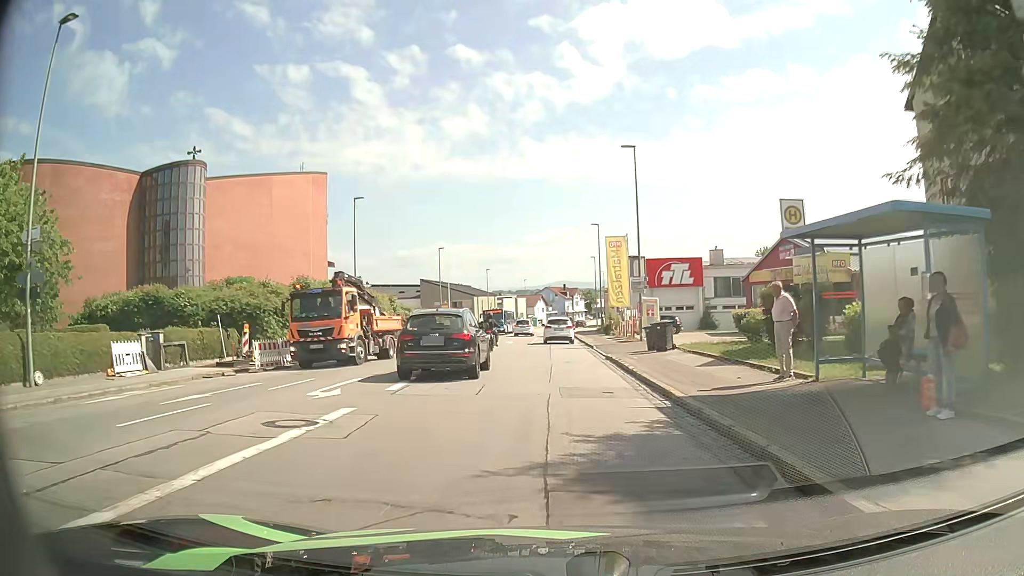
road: tertiary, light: Day
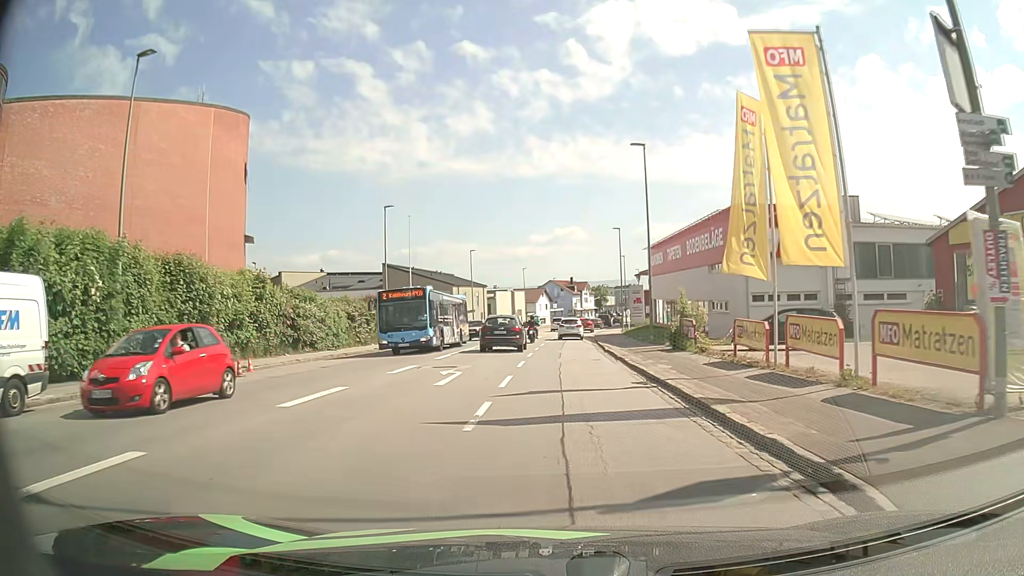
(+0.2, +28.6) m; +1°
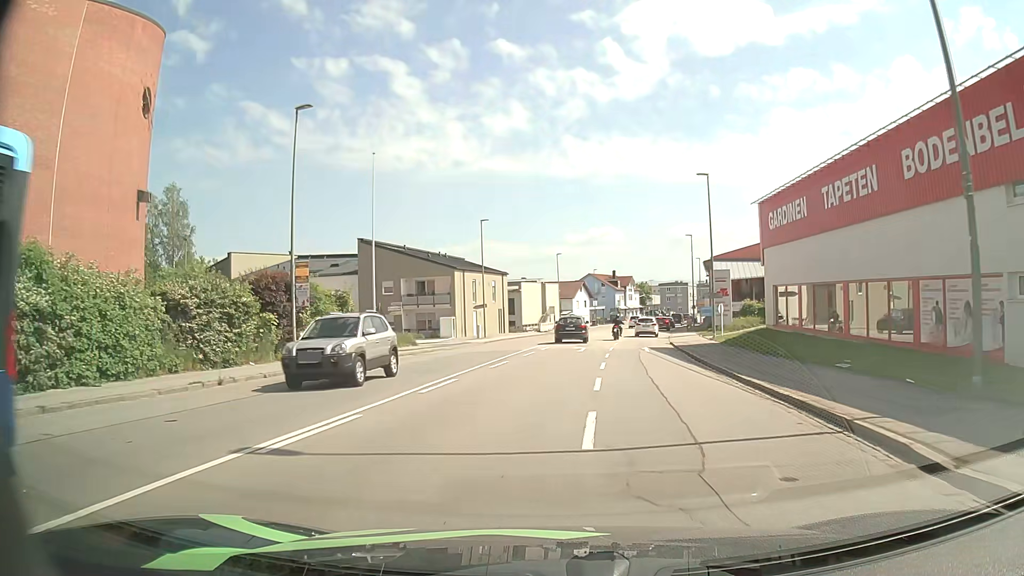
(-0.8, +25.1) m; -3°
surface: asphalt
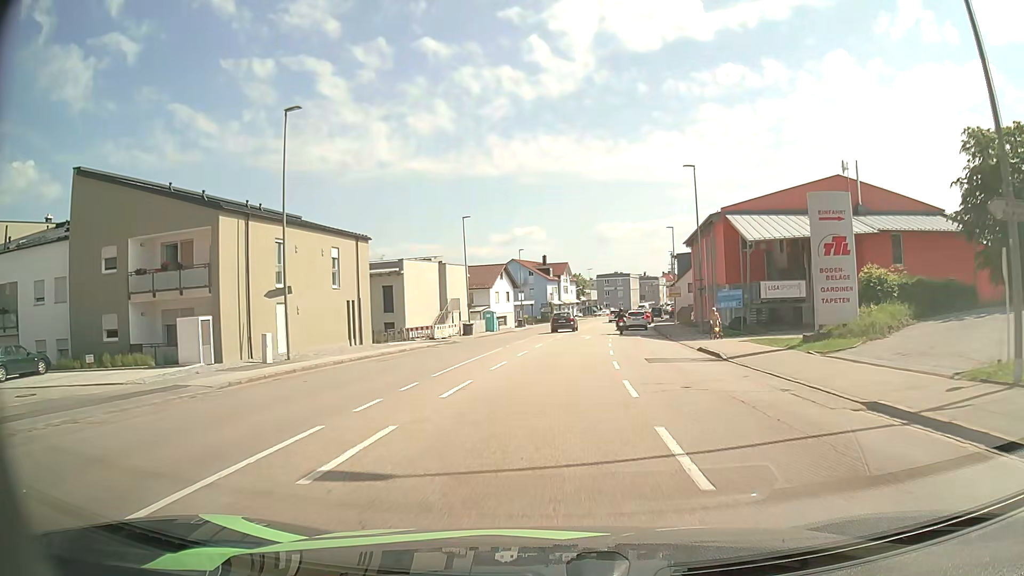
(+1.7, +32.5) m; +6°
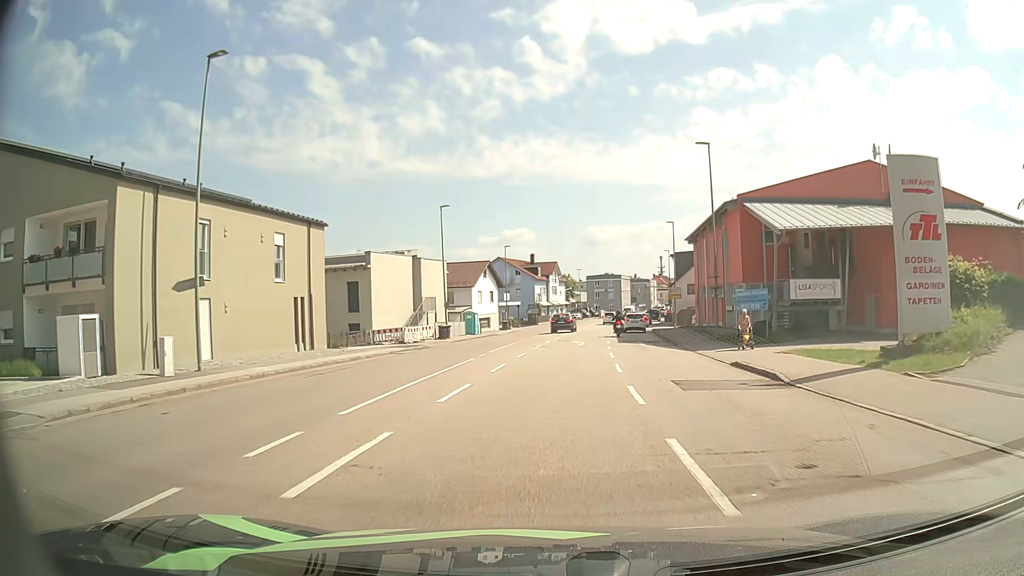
(+0.1, +6.5) m; +1°
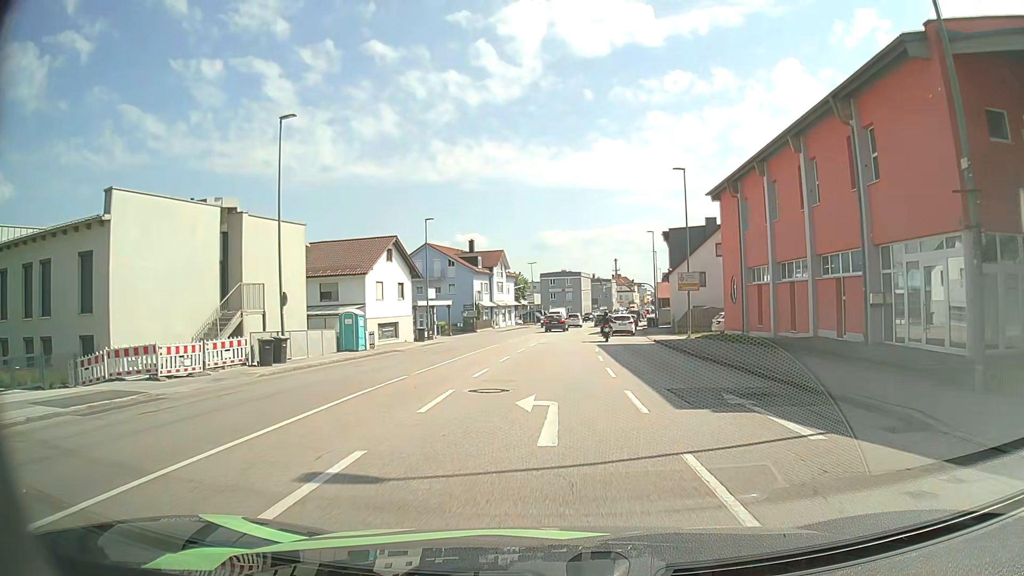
(+1.0, +25.3) m; +4°
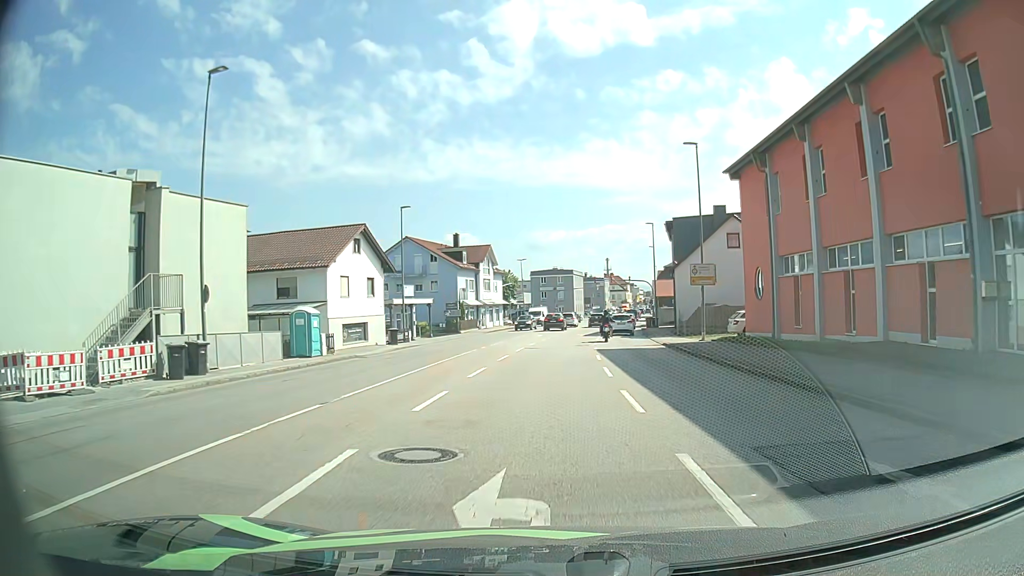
(+0.1, +6.1) m; +1°
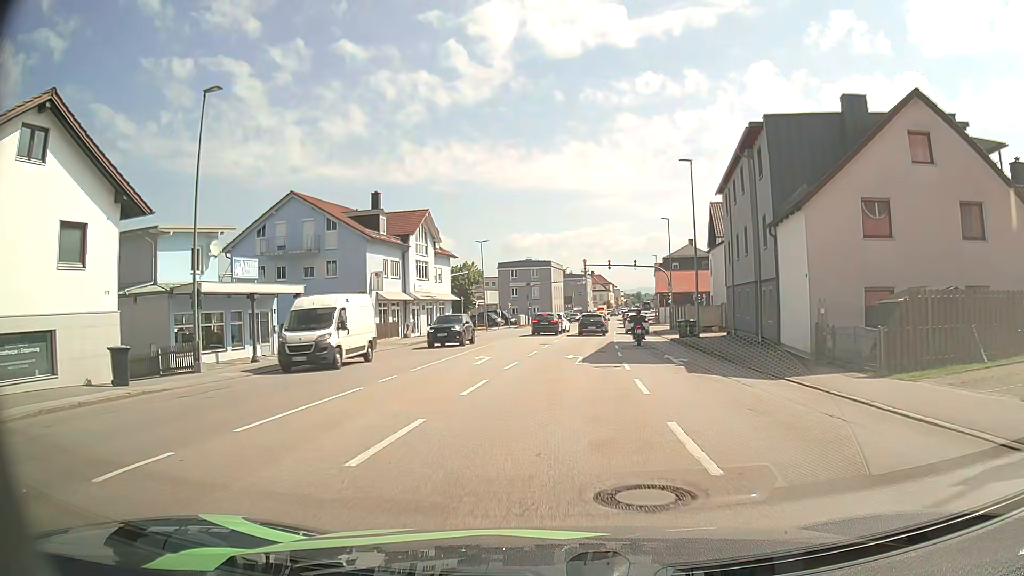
(+0.6, +27.8) m; +2°
(0, +10) (+1, +20) (+1, +30) (+2, +40) (+3, +50) (+4, +60) (+5, +70) (+2, +79) (-6, +85) (-15, +87) m
